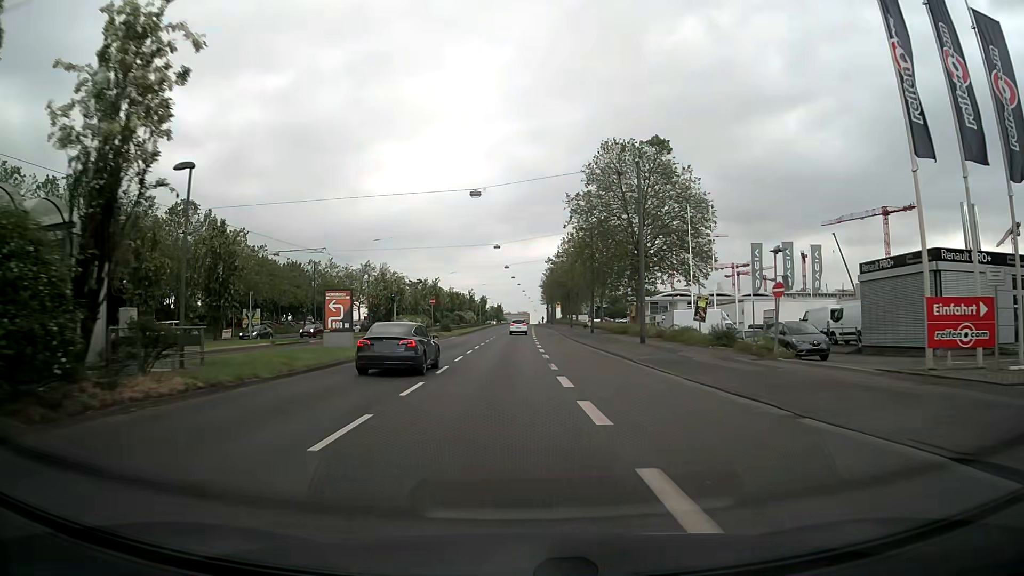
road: primary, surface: asphalt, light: Day
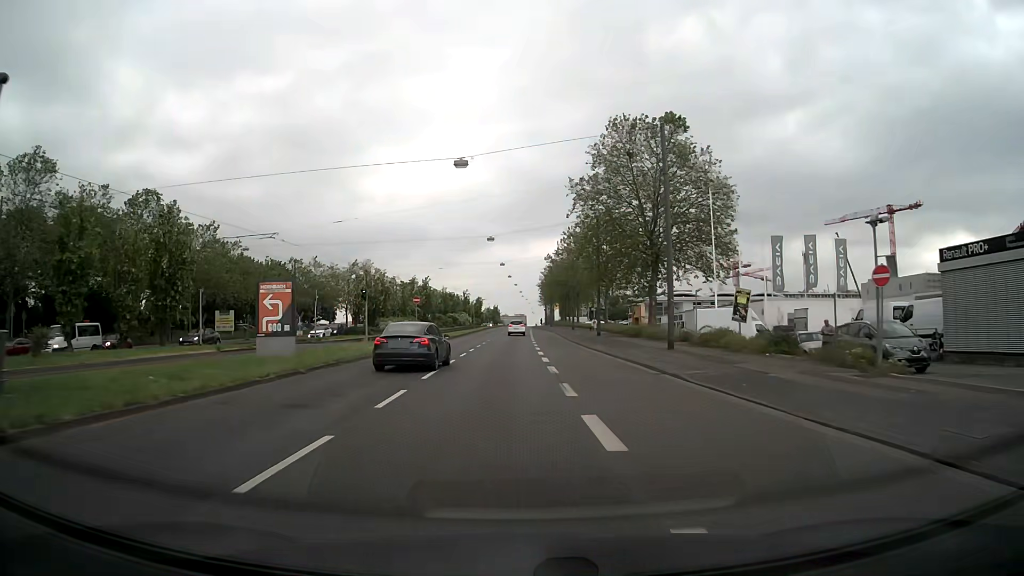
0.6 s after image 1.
(0.0, +7.9) m; +1°
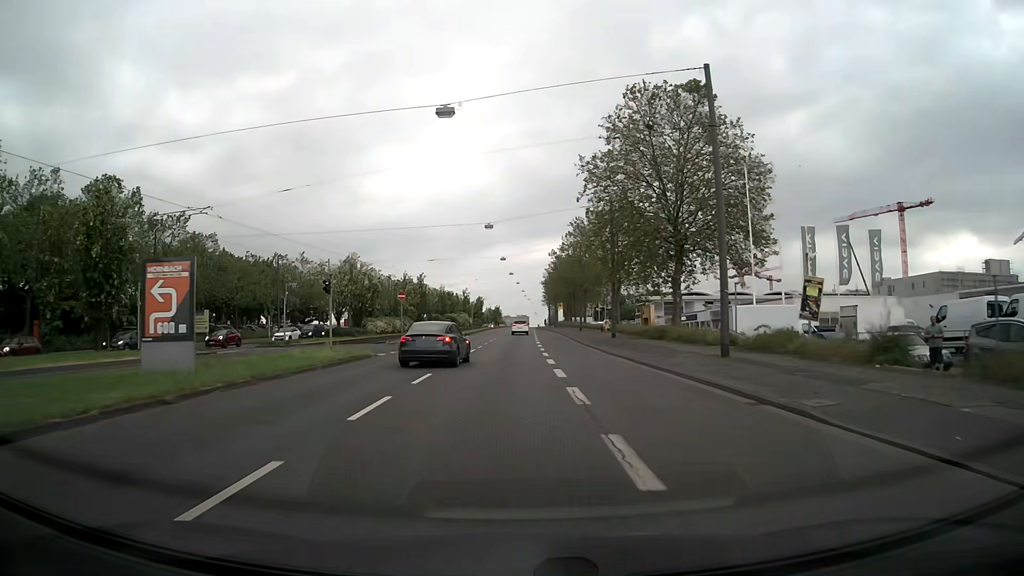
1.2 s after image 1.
(-0.1, +7.9) m; -1°
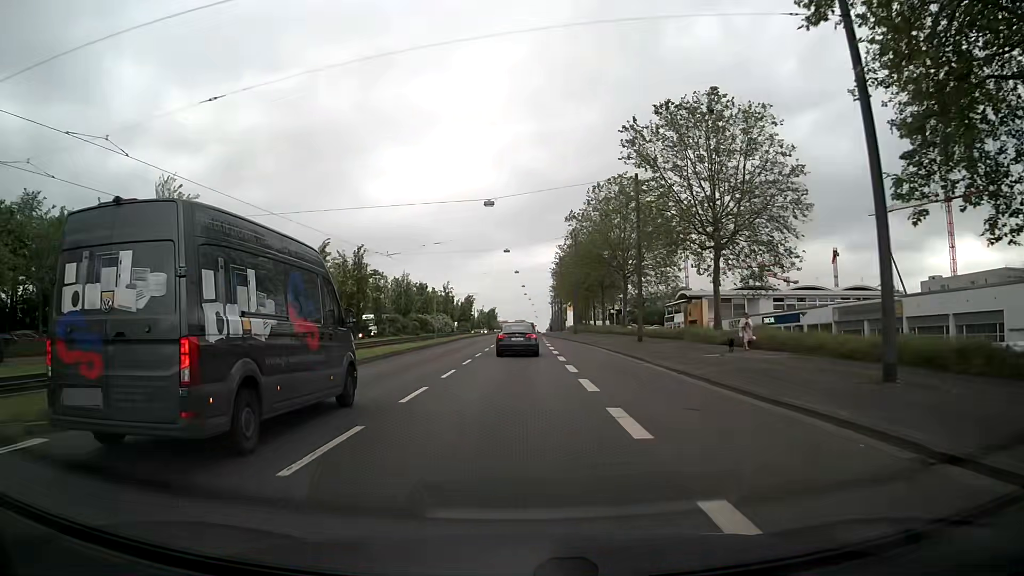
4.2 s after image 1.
(-0.1, +39.5) m; 0°
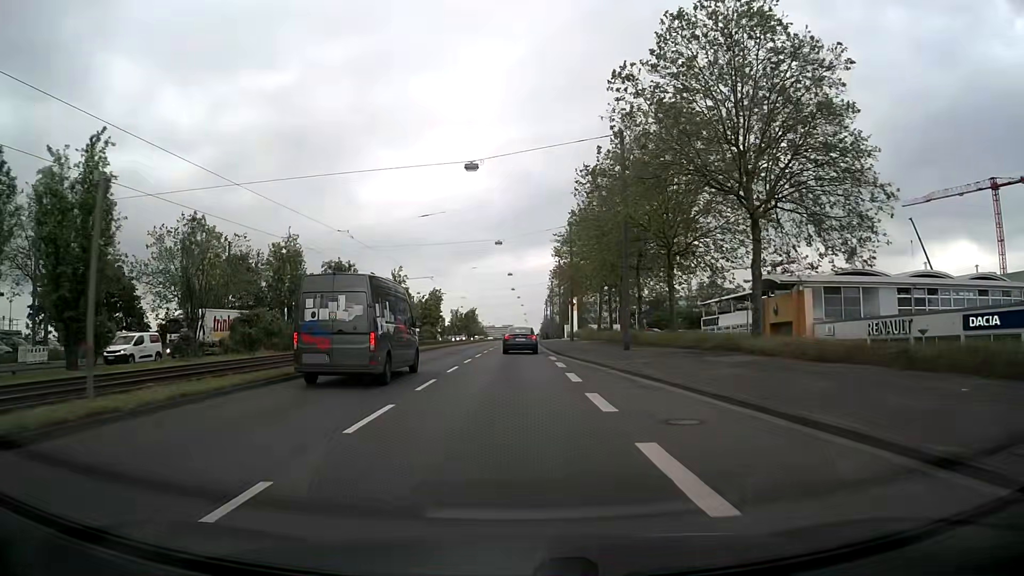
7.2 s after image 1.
(+0.5, +39.4) m; +1°
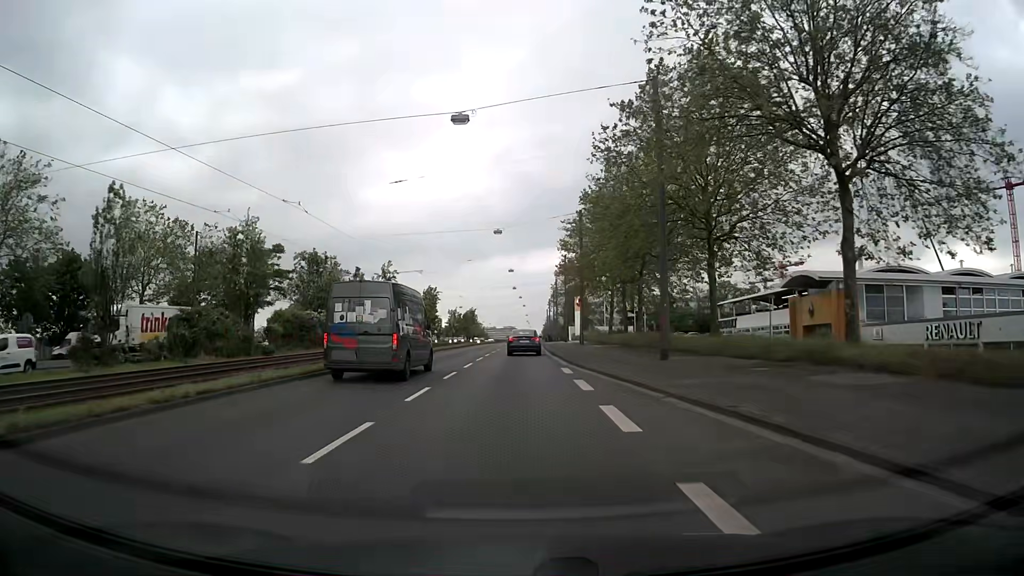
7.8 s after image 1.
(0.0, +7.9) m; 0°
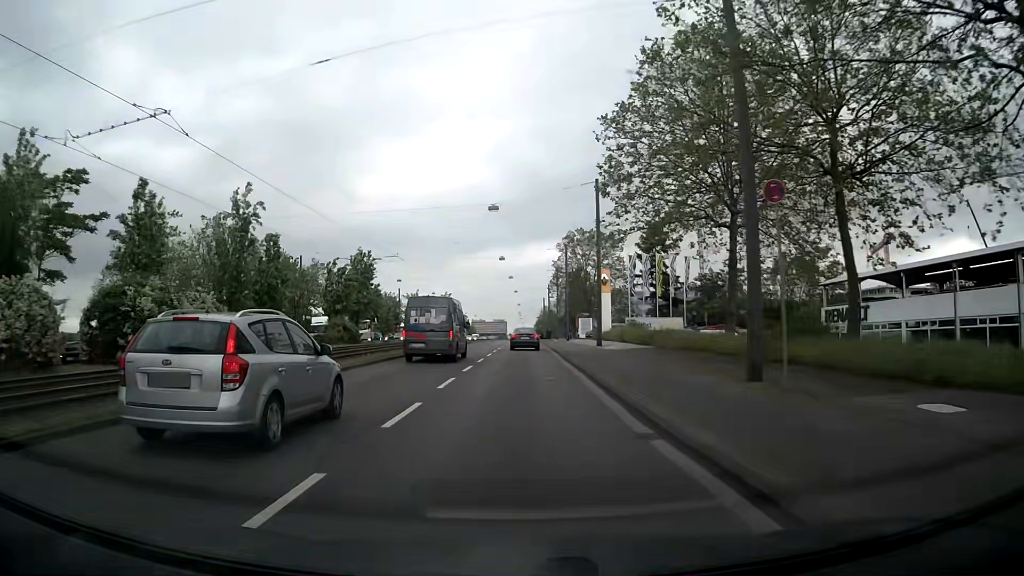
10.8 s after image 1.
(+0.1, +39.6) m; +1°
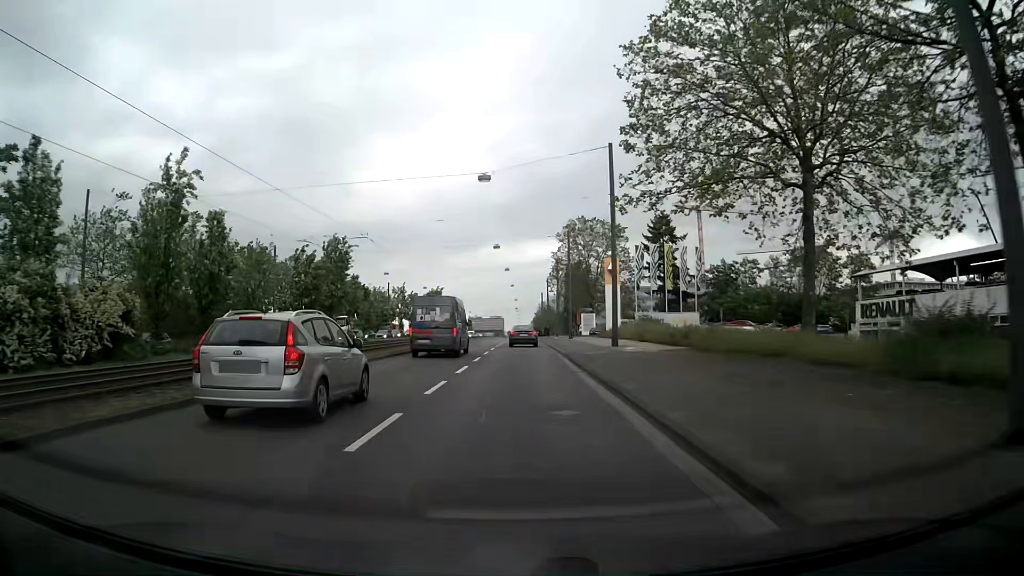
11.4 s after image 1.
(0.0, +7.9) m; +1°
(0, +10) (0, +20) (0, +30) (0, +40) (0, +50) (0, +60) (0, +70) (0, +80) (0, +90) (0, +100) m
